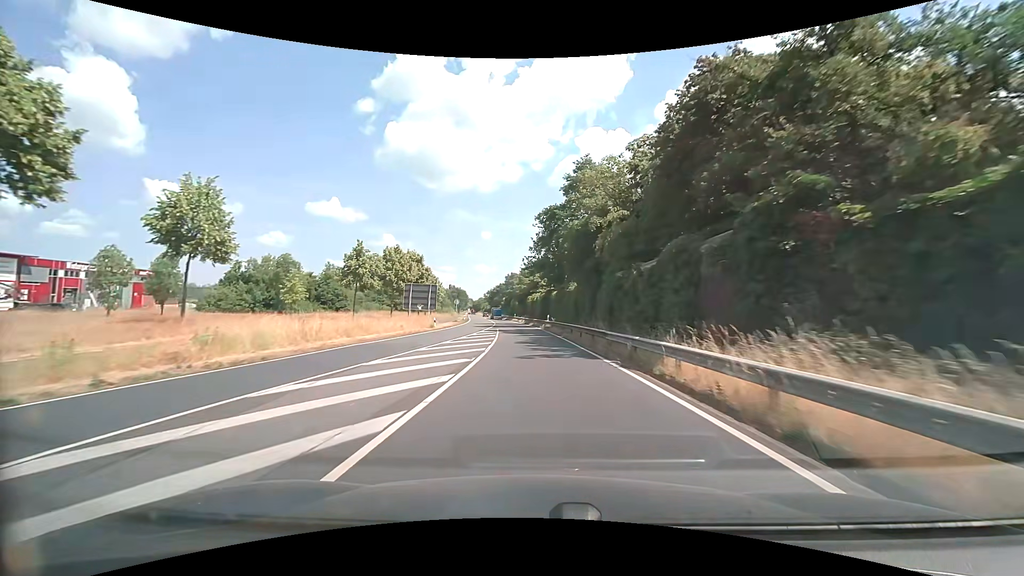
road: primary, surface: asphalt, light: Day
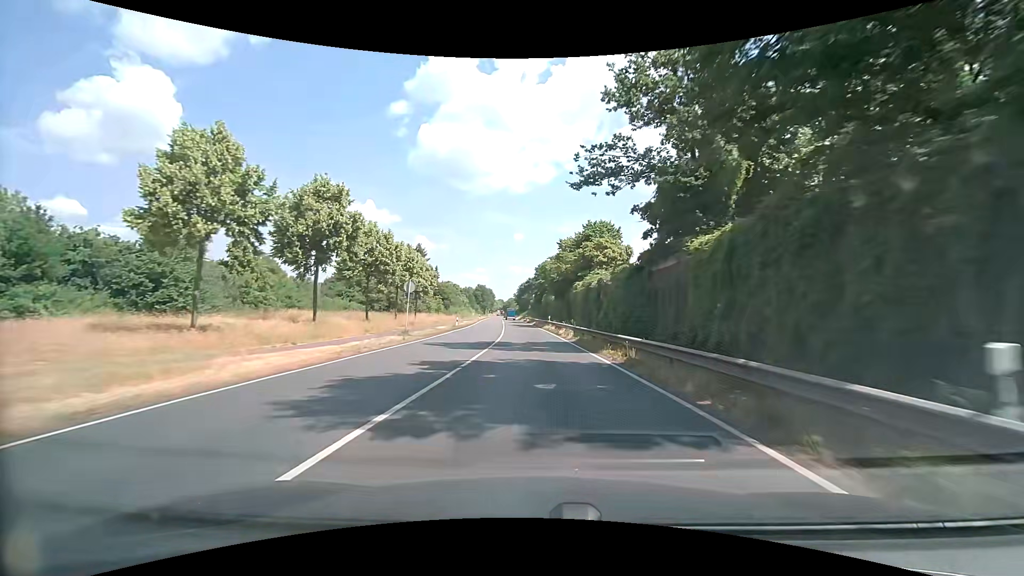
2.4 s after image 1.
(-1.9, +43.1) m; -4°
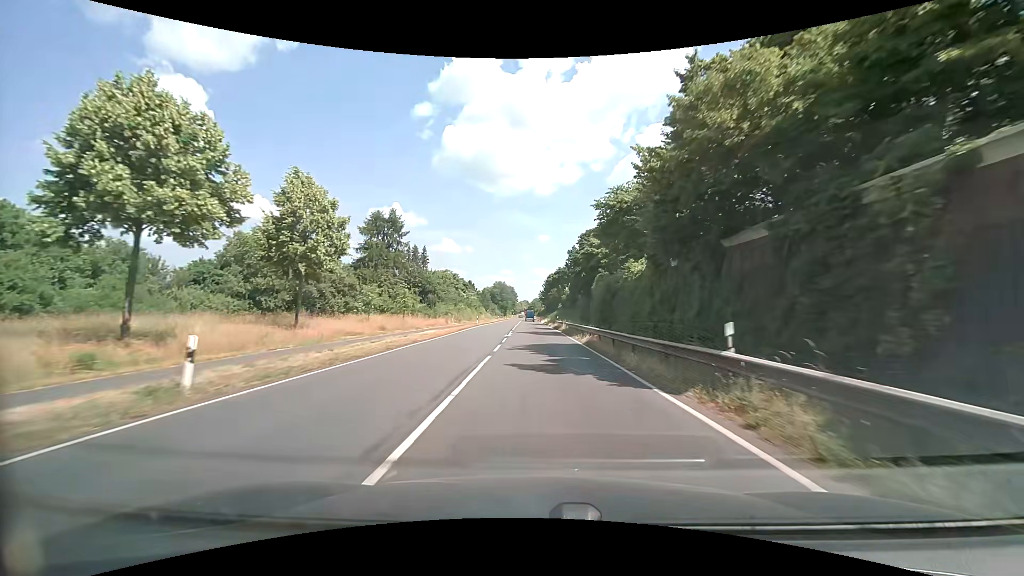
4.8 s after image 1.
(-0.8, +43.1) m; -3°
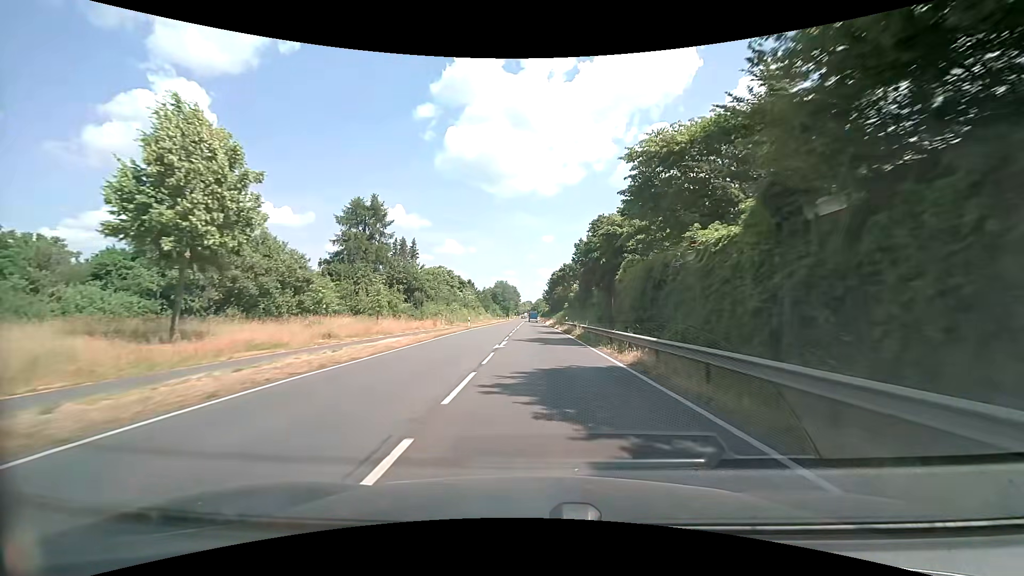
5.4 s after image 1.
(0.0, +10.8) m; -1°
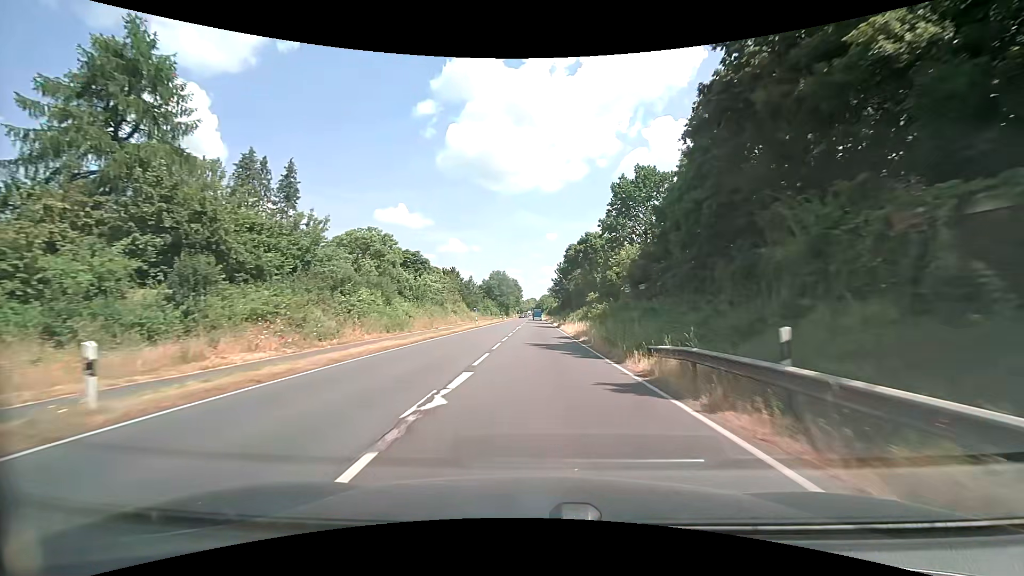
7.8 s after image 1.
(0.0, +43.1) m; 0°
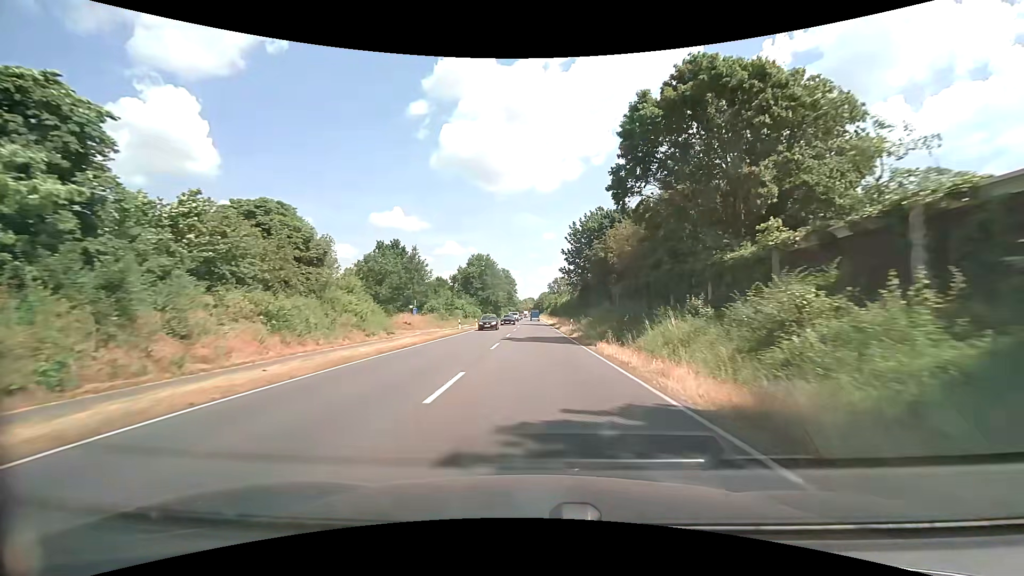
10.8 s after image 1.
(+0.1, +54.0) m; +1°
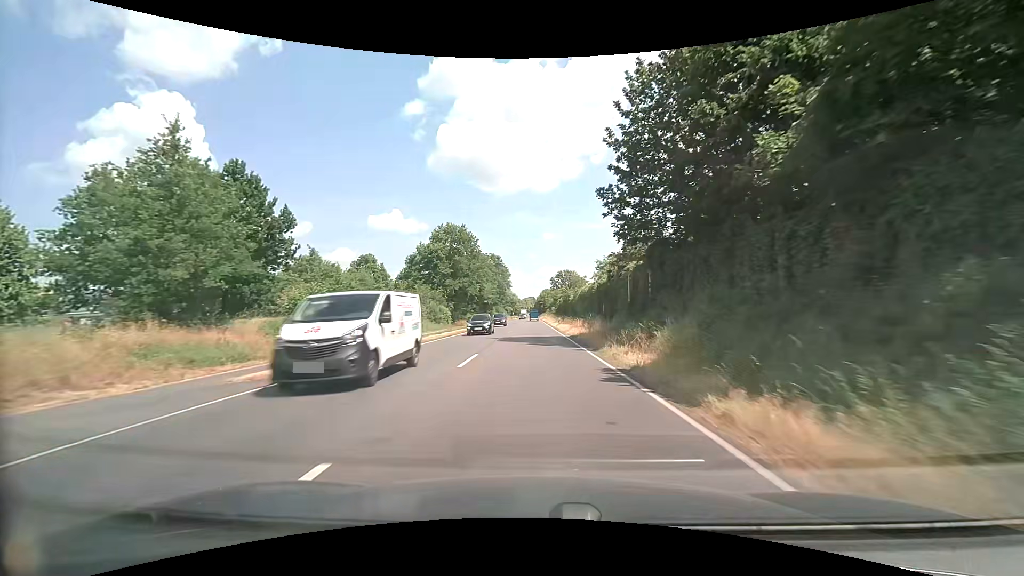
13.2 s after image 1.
(-0.1, +43.2) m; 0°
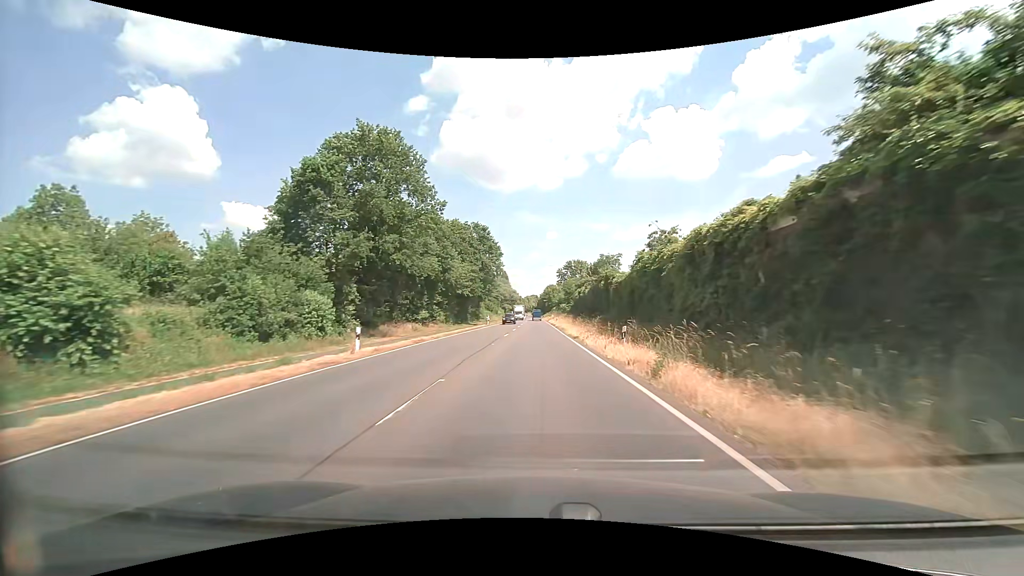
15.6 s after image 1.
(-0.2, +43.1) m; 0°
(0, +10) (0, +20) (0, +30) (0, +40) (0, +50) (0, +60) (0, +70) (0, +80) (0, +90) (0, +100) m
